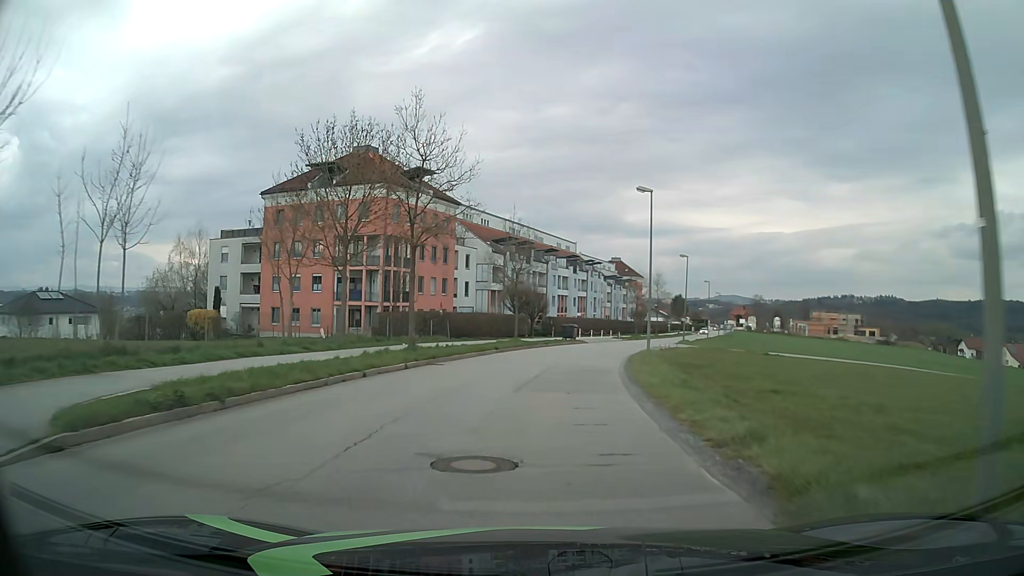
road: unclassified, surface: asphalt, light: Day
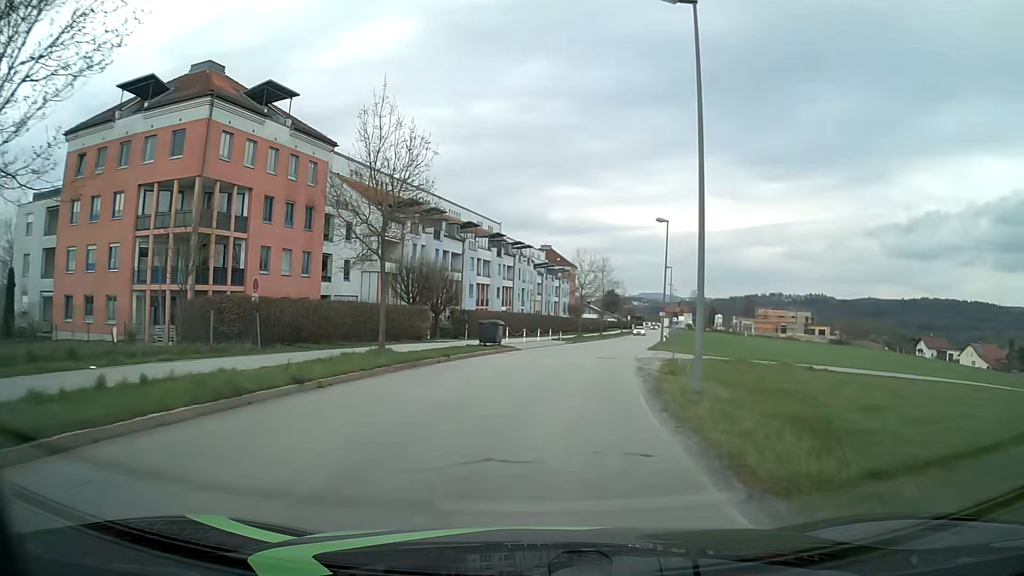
(+1.0, +20.5) m; +6°
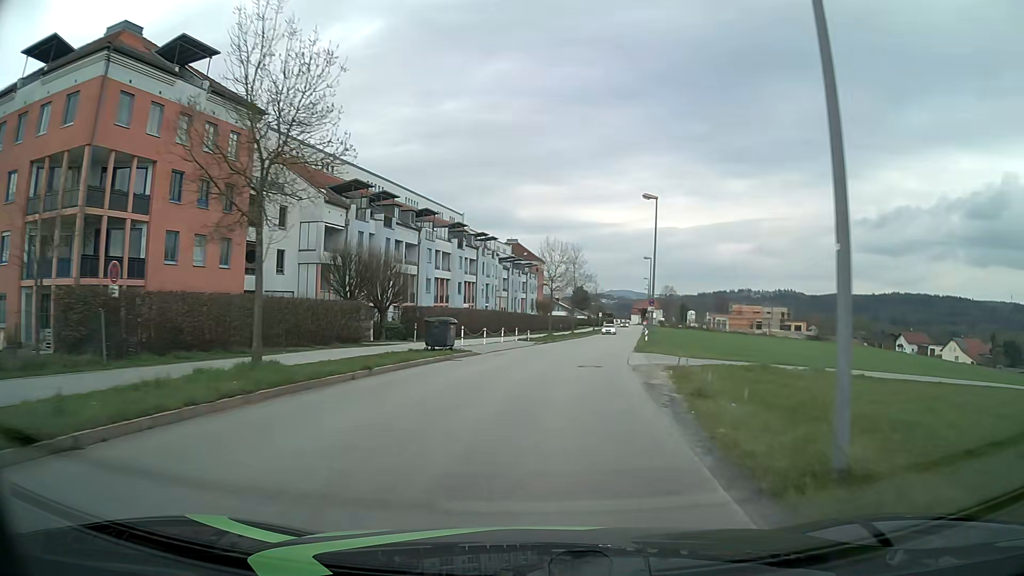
(+0.2, +7.1) m; +3°
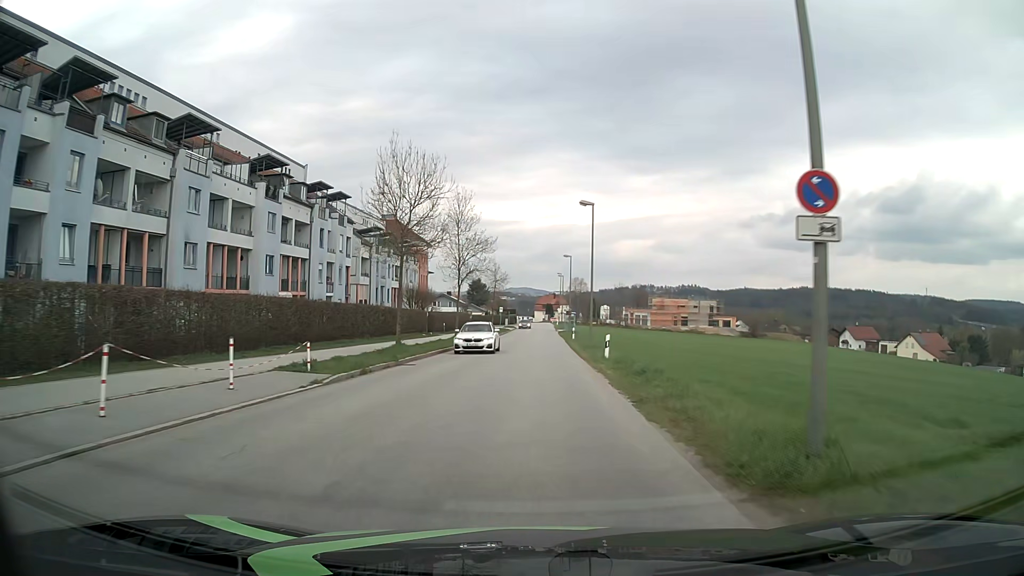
(+2.6, +29.2) m; +8°
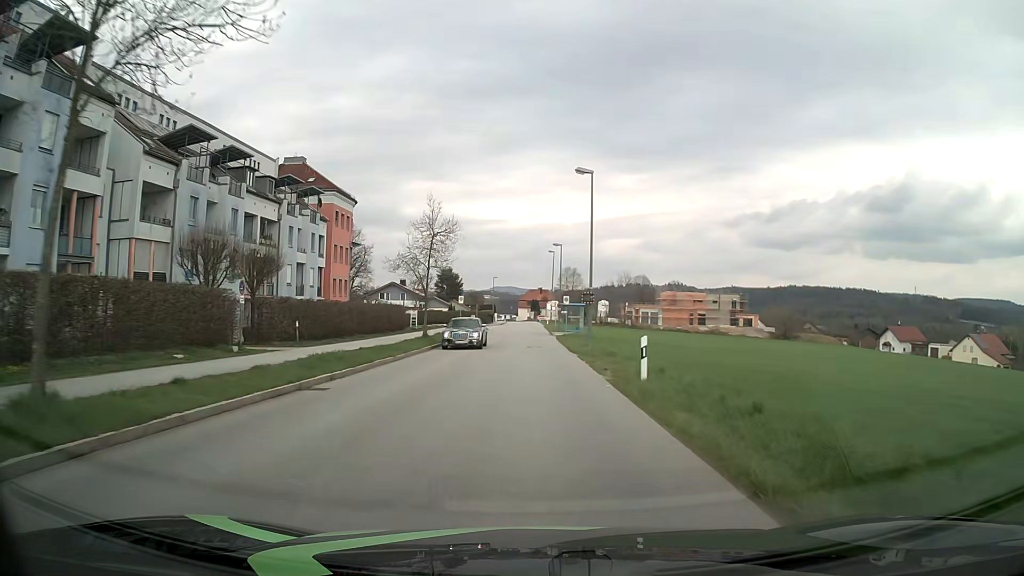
(+0.5, +37.5) m; +2°
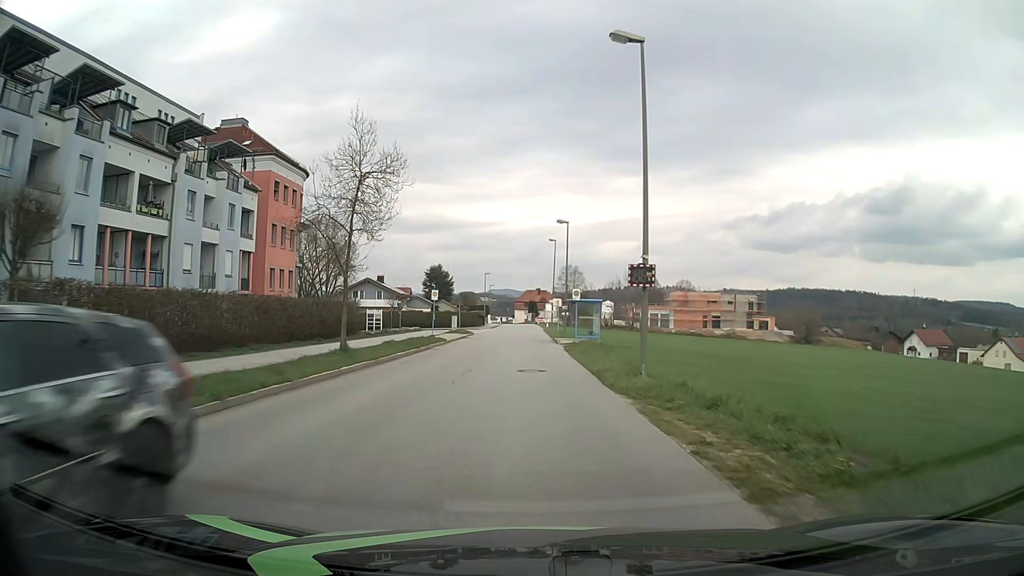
(0.0, +15.1) m; 0°
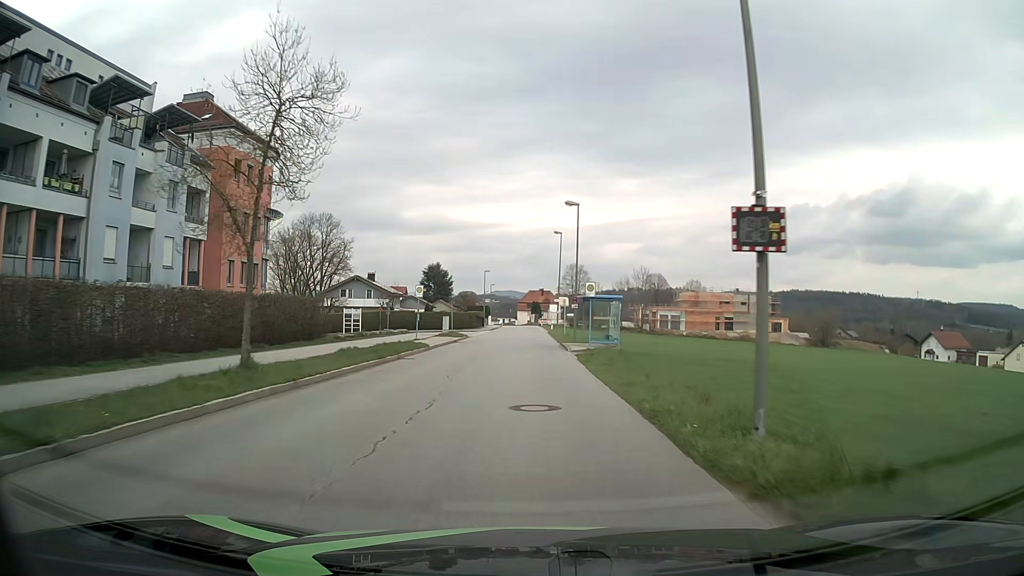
(0.0, +7.5) m; 0°
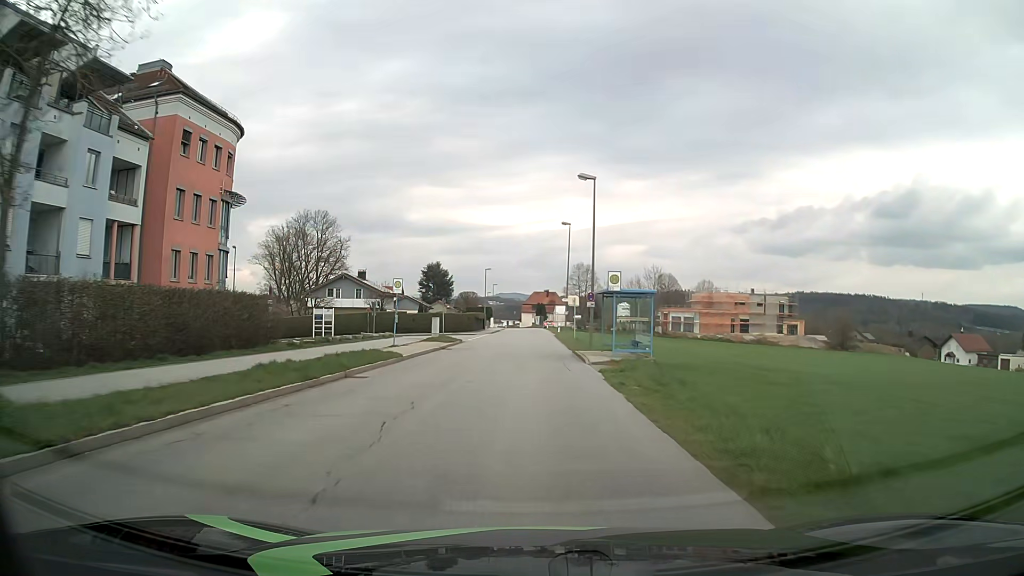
(0.0, +7.5) m; 0°
(0, +10) (0, +20) (0, +30) (0, +40) (0, +50) (0, +60) (0, +70) (0, +80) (0, +90) (0, +100) m
